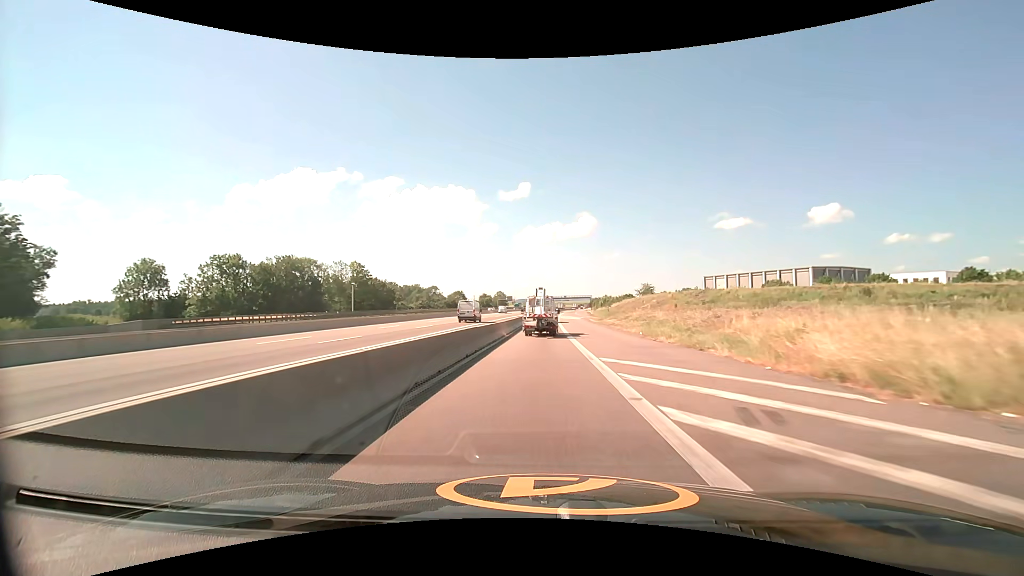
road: motorway_link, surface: asphalt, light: Day
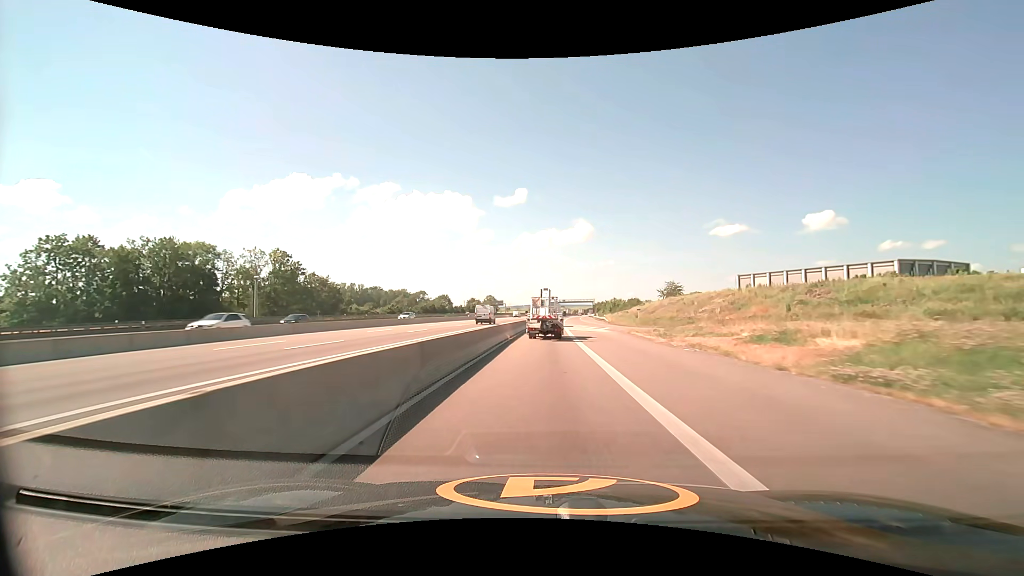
(+0.1, +39.8) m; +1°
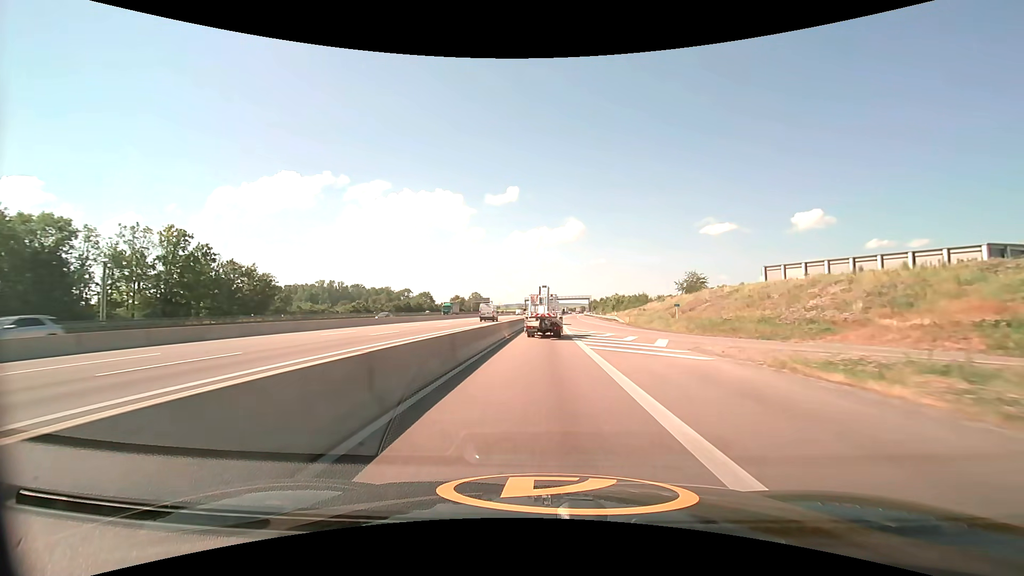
(+0.2, +26.8) m; +1°
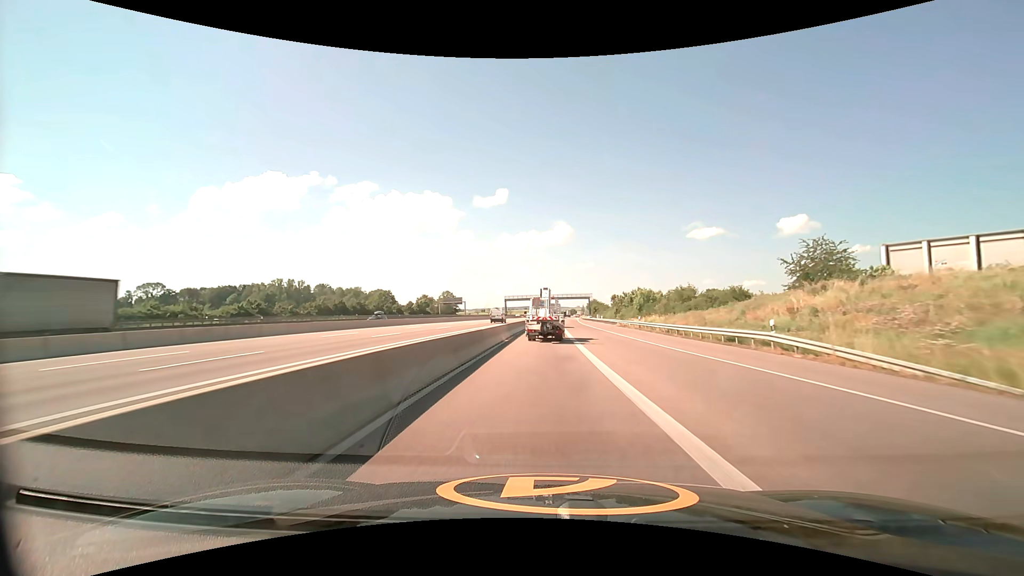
(+0.7, +53.6) m; +1°
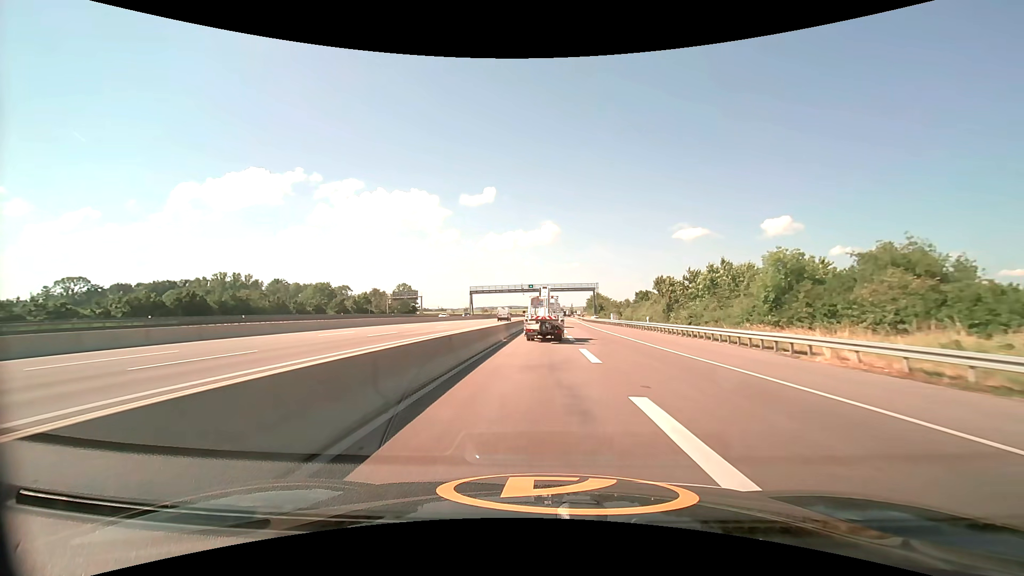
(+0.8, +54.4) m; +2°
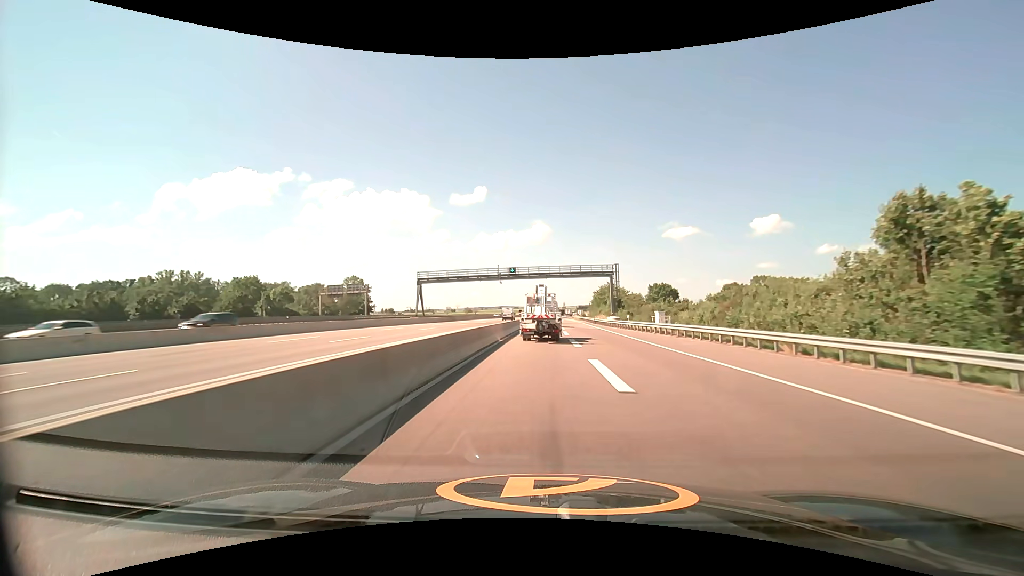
(+0.5, +41.6) m; +1°
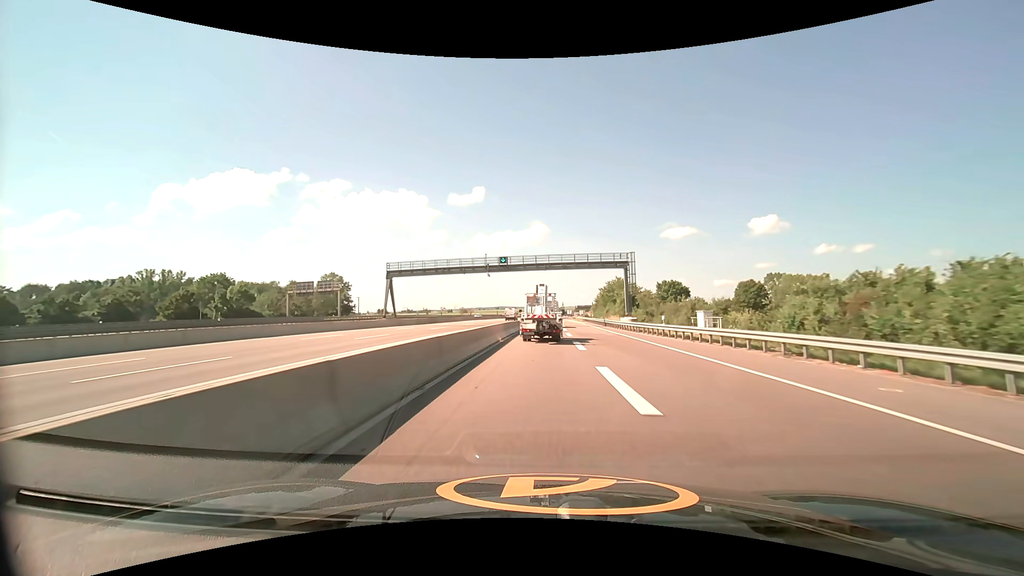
(0.0, +13.9) m; 0°
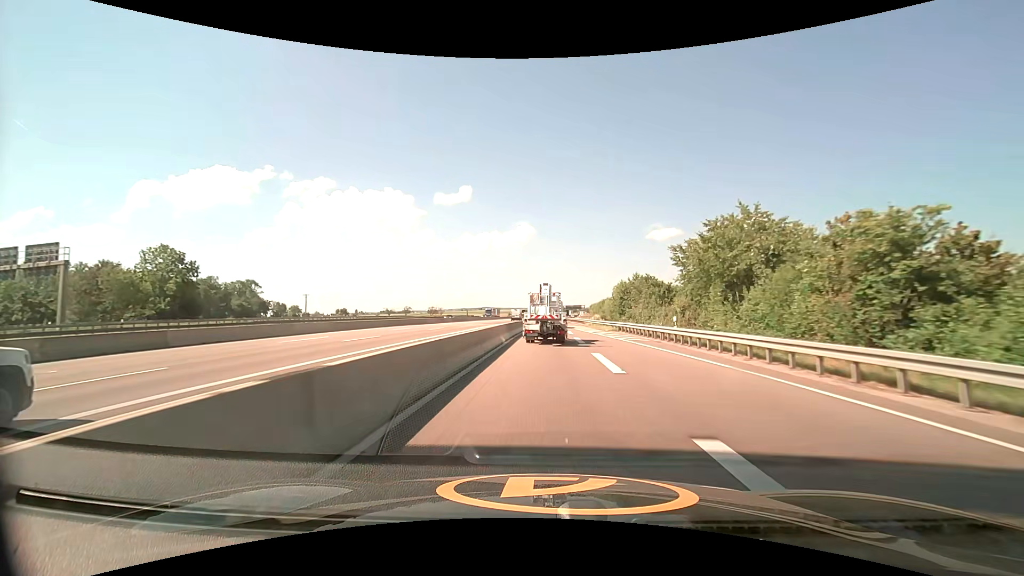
(+0.7, +55.2) m; +2°
(0, +10) (0, +20) (0, +30) (+1, +40) (+1, +50) (+1, +60) (+1, +70) (+2, +80) (+2, +90) (+2, +100) m
